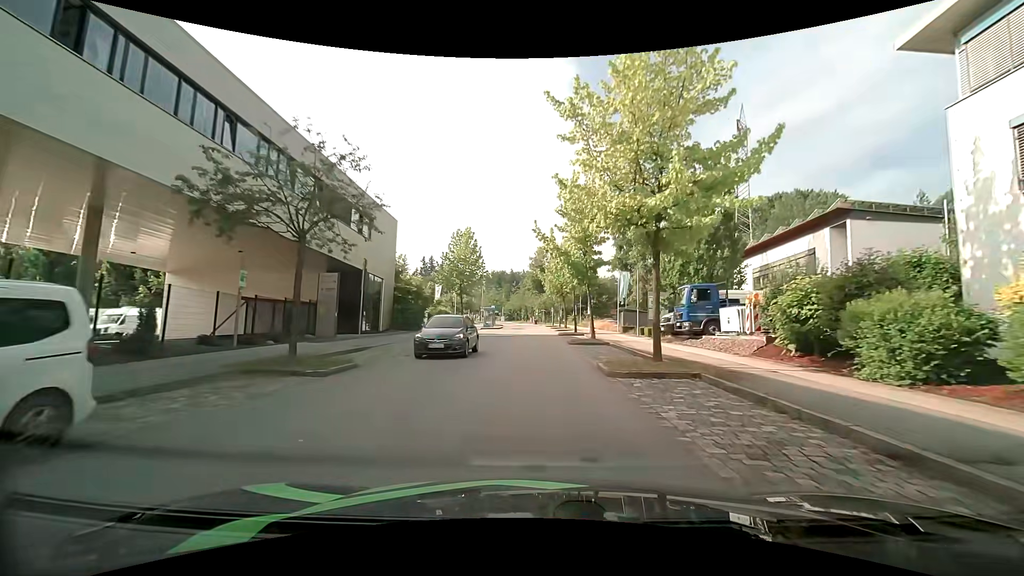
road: residential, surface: asphalt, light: Day
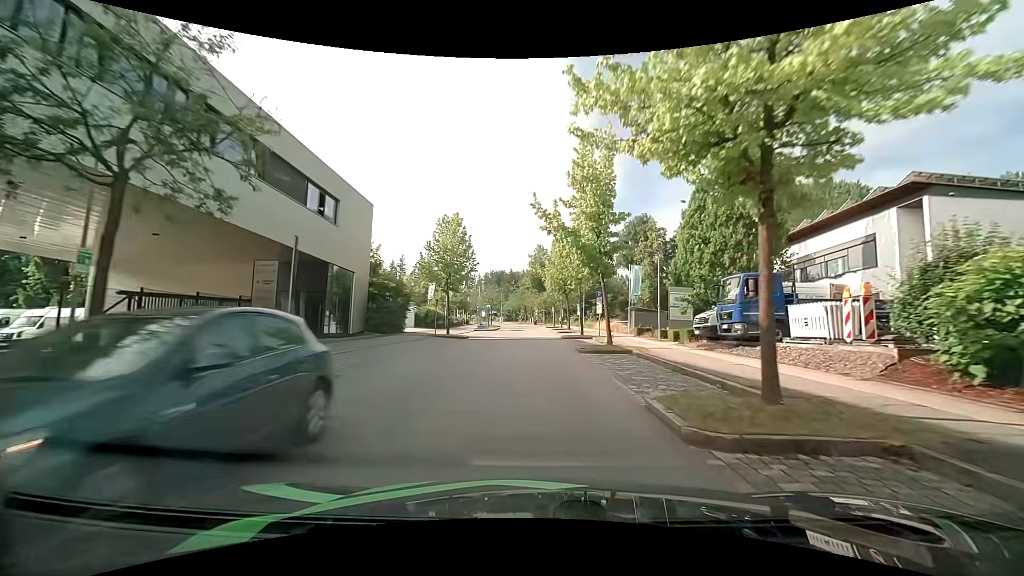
(0.0, +6.2) m; 0°
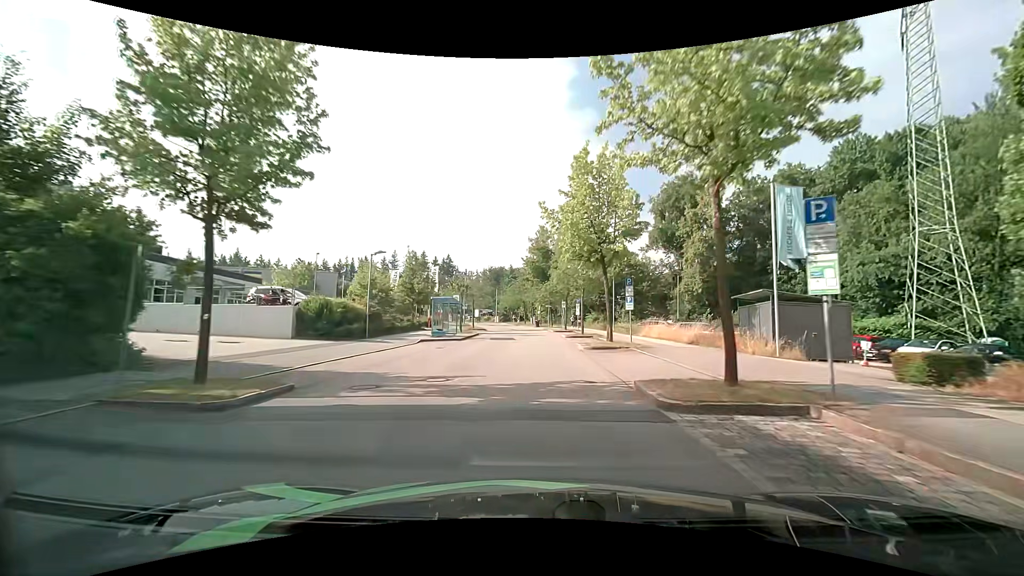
(0.0, +26.5) m; -1°
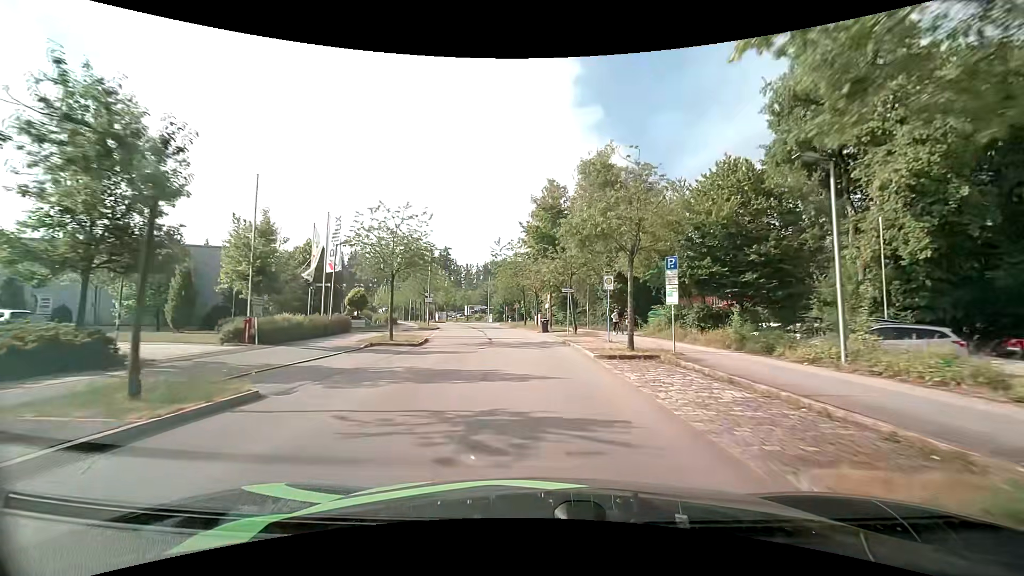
(+0.3, +33.7) m; 0°
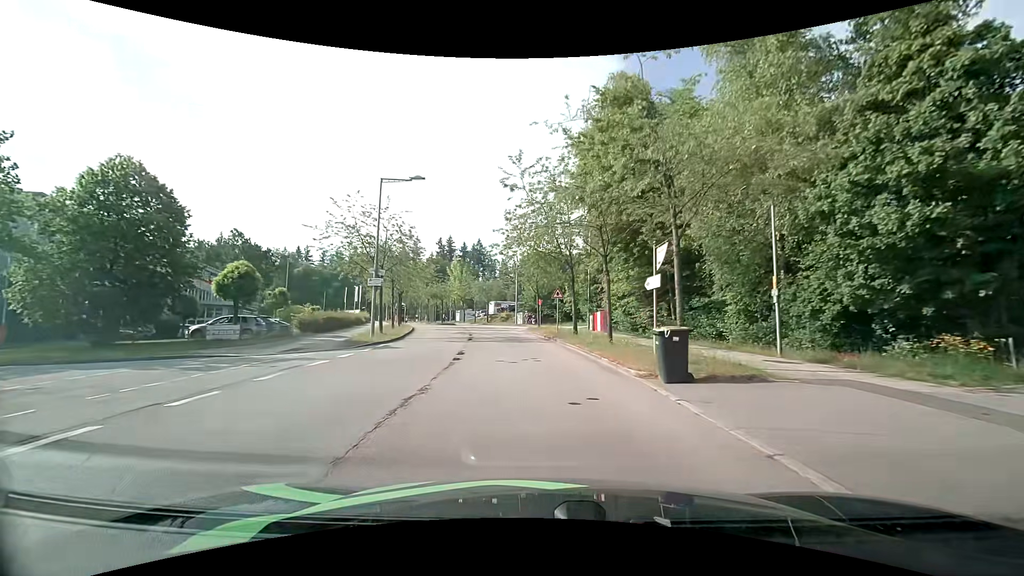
(-1.1, +29.8) m; -5°
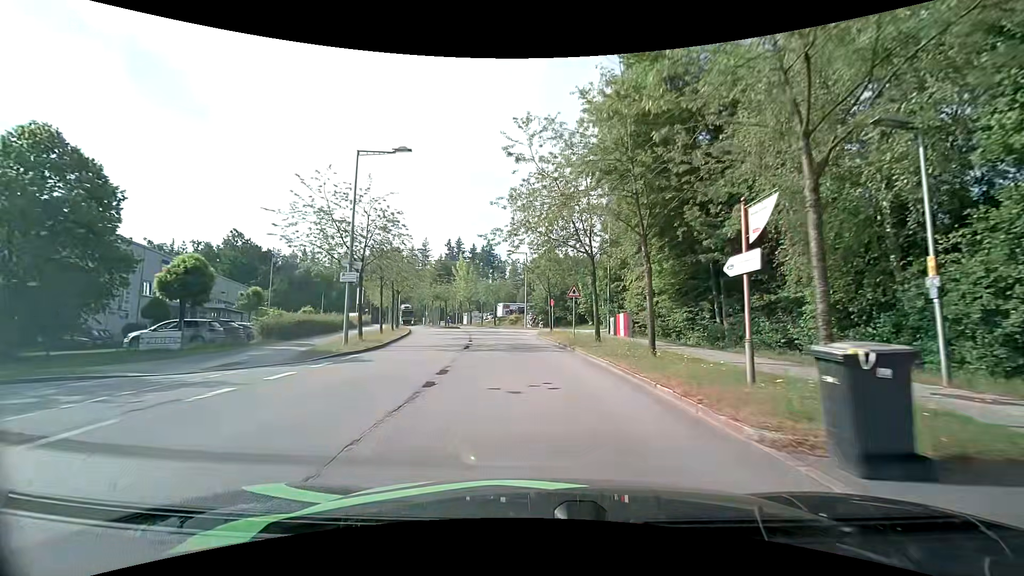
(0.0, +5.4) m; 0°
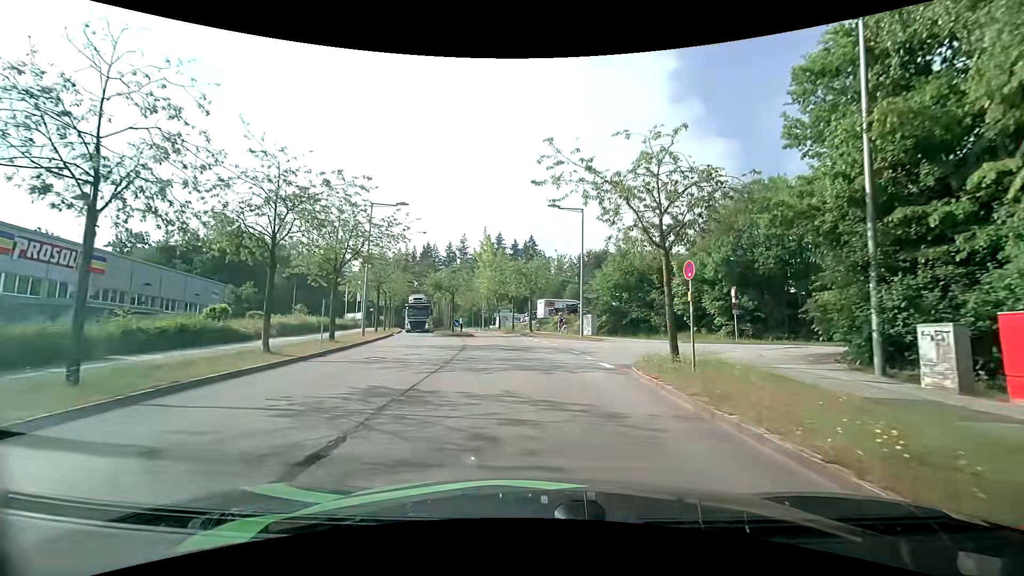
(-1.3, +24.1) m; -5°
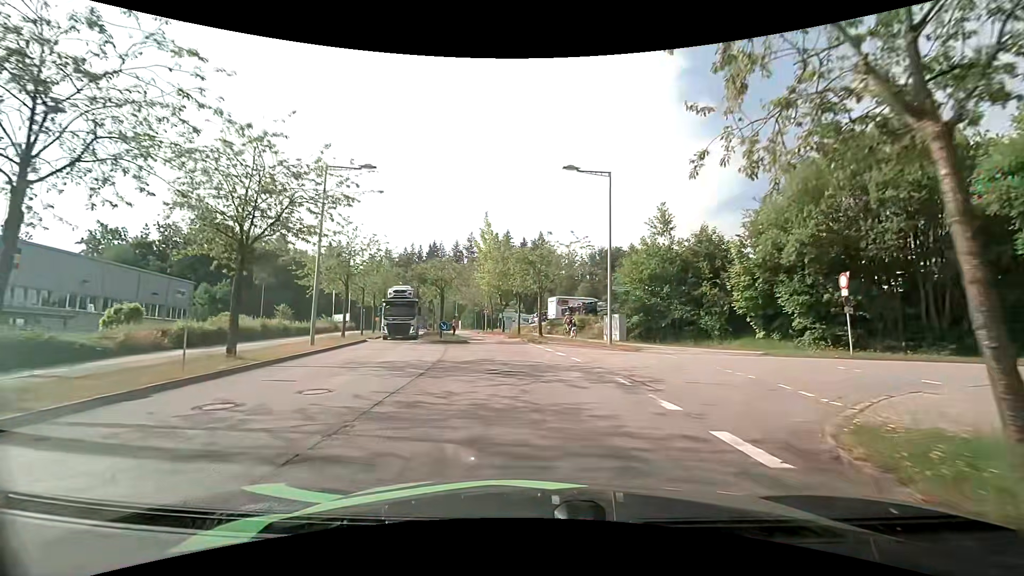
(-0.1, +9.0) m; -1°
(0, +10) (-1, +20) (-2, +30) (-4, +40) (-6, +49) (-9, +59) (-11, +69) (-12, +79) (-6, +86) (+3, +90) m
